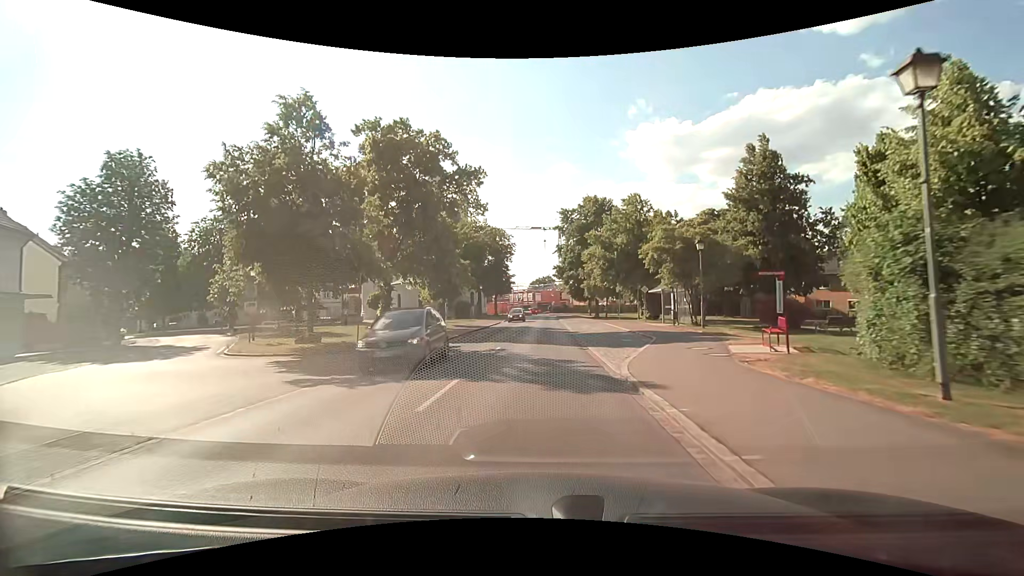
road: tertiary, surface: asphalt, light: Day
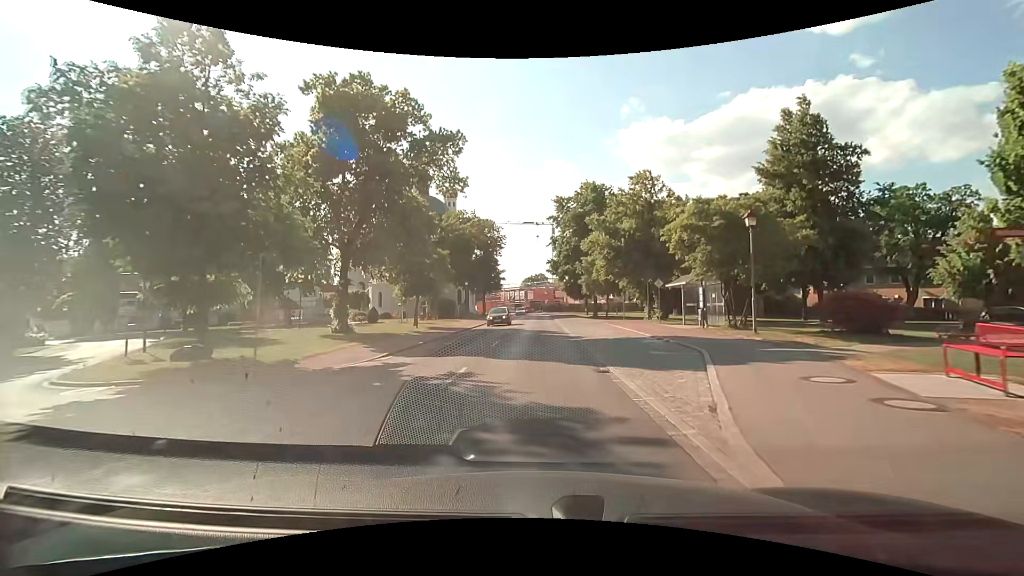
(0.0, +7.0) m; 0°
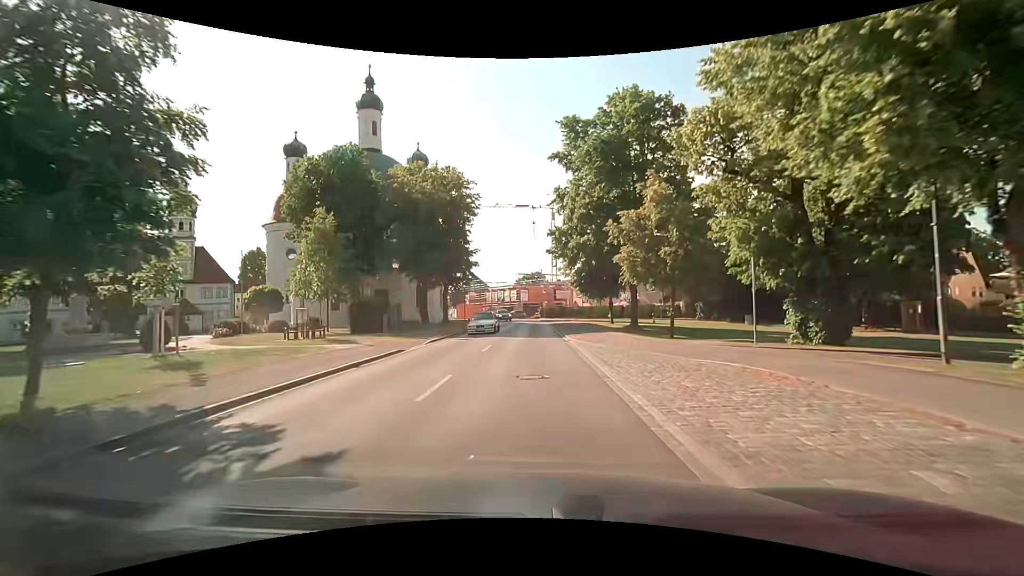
(+0.2, +28.2) m; +1°
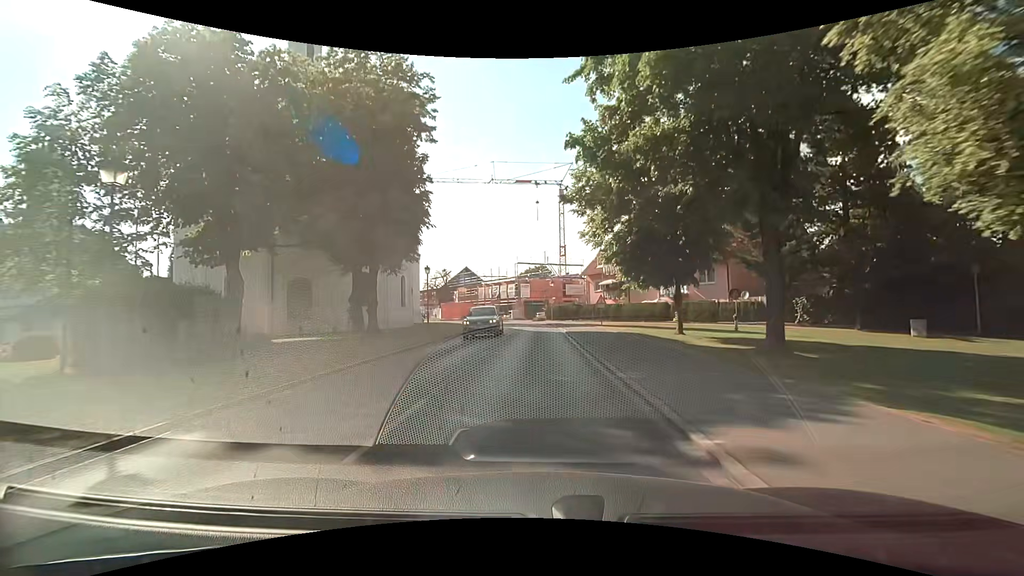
(-0.1, +21.0) m; -1°
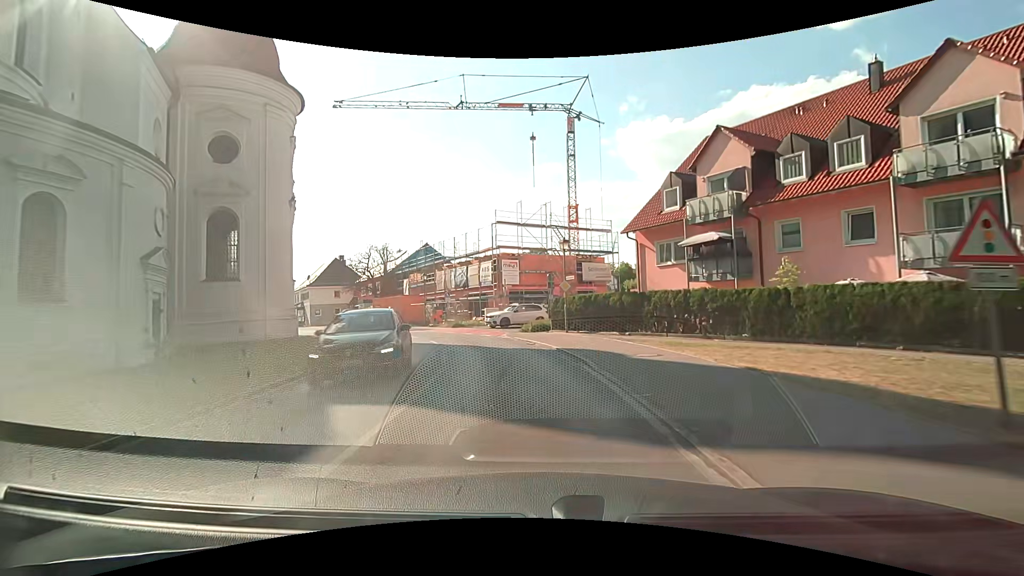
(+0.3, +33.5) m; 0°
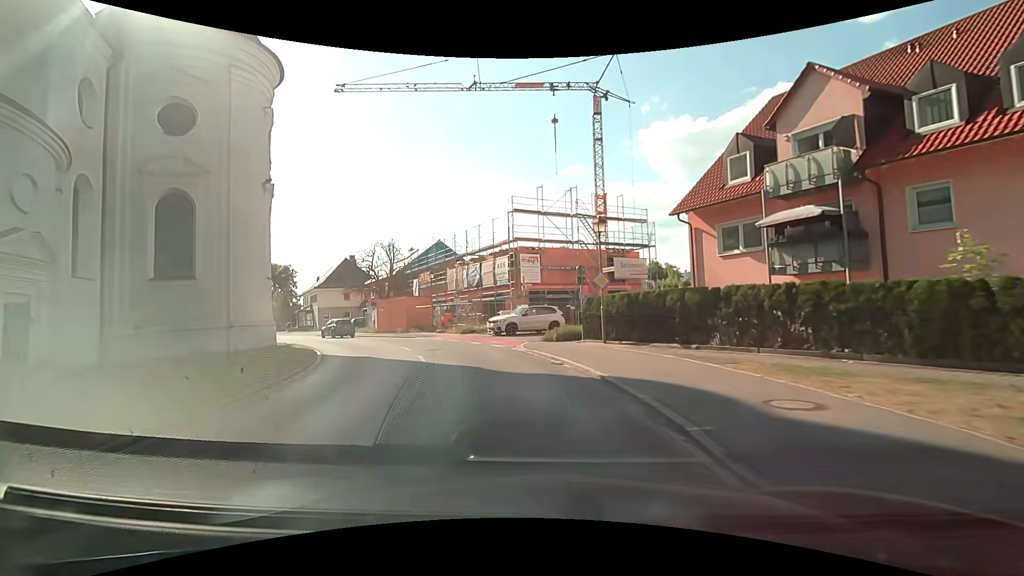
(0.0, +6.0) m; -2°
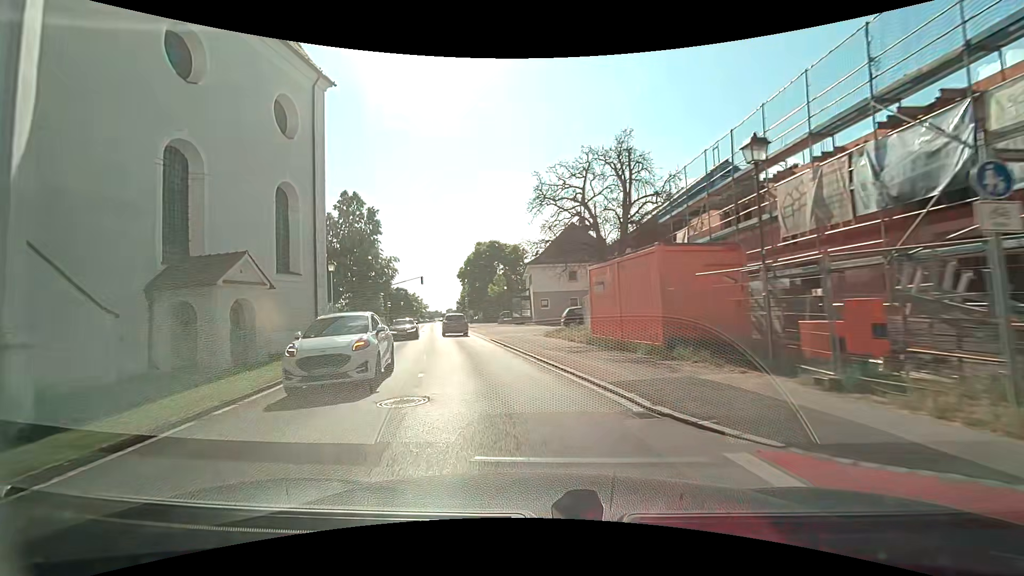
(-6.3, +27.2) m; -28°
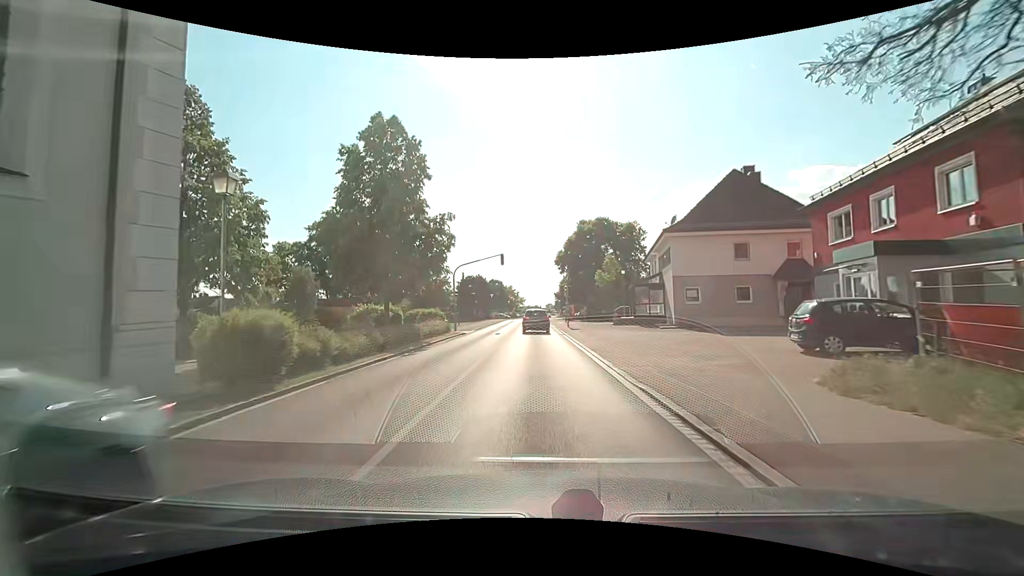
(-2.2, +17.9) m; -12°
(0, +10) (0, +20) (0, +30) (0, +40) (0, +50) (0, +60) (0, +70) (0, +80) (0, +90) (0, +100) m
